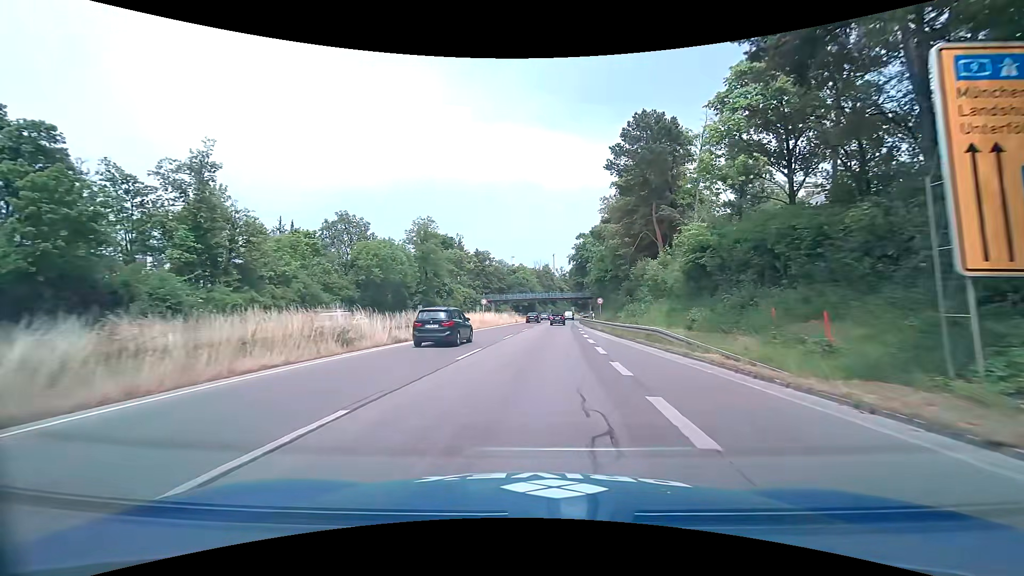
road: trunk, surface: asphalt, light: Day
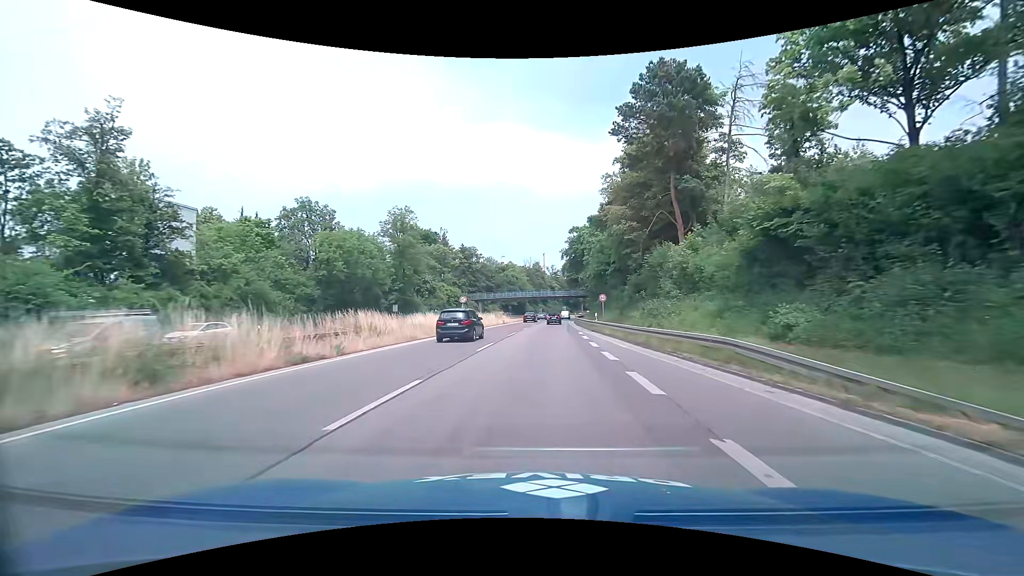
(+0.1, +8.6) m; +1°
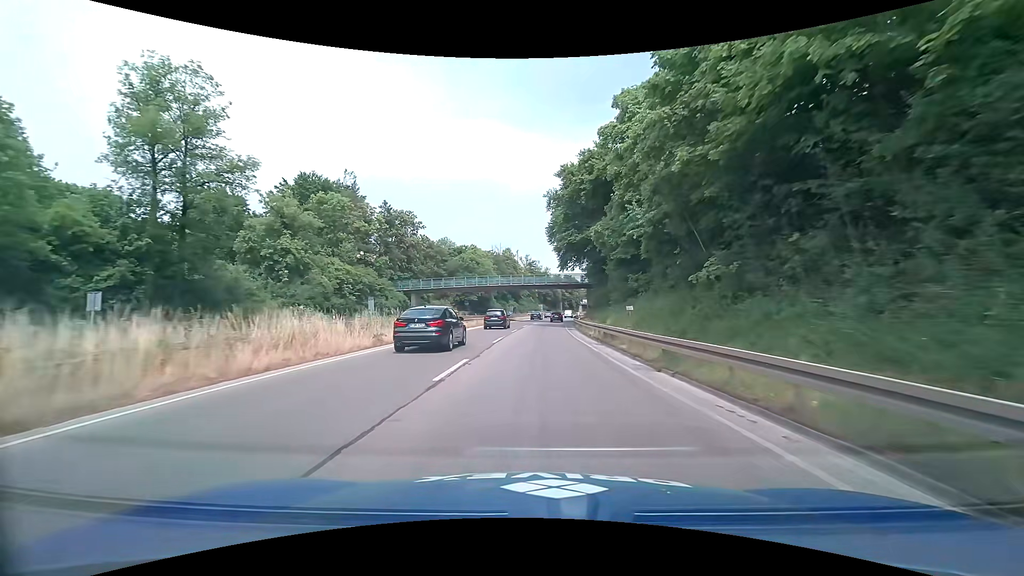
(+1.0, +44.4) m; +3°
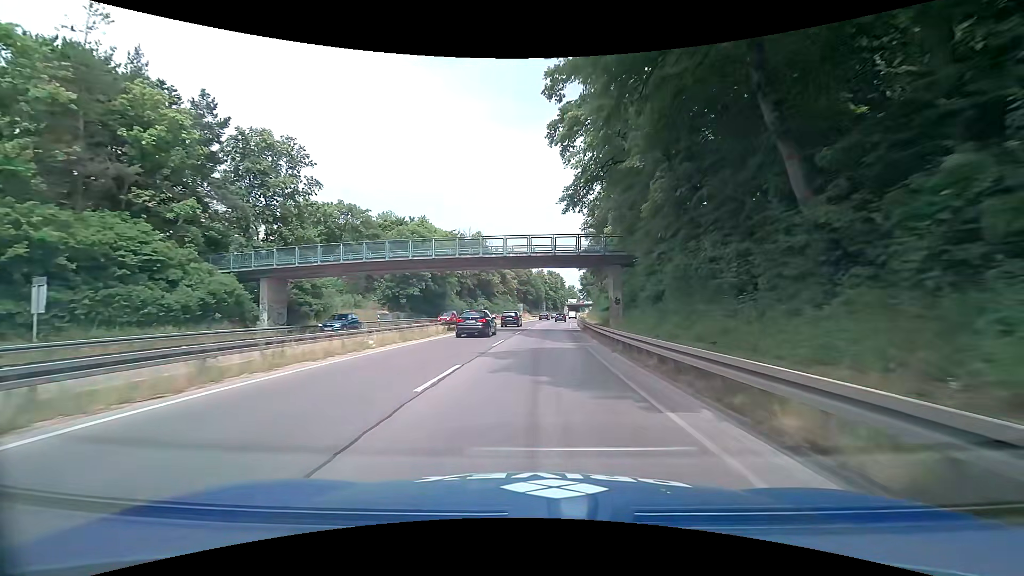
(+0.6, +37.2) m; +1°
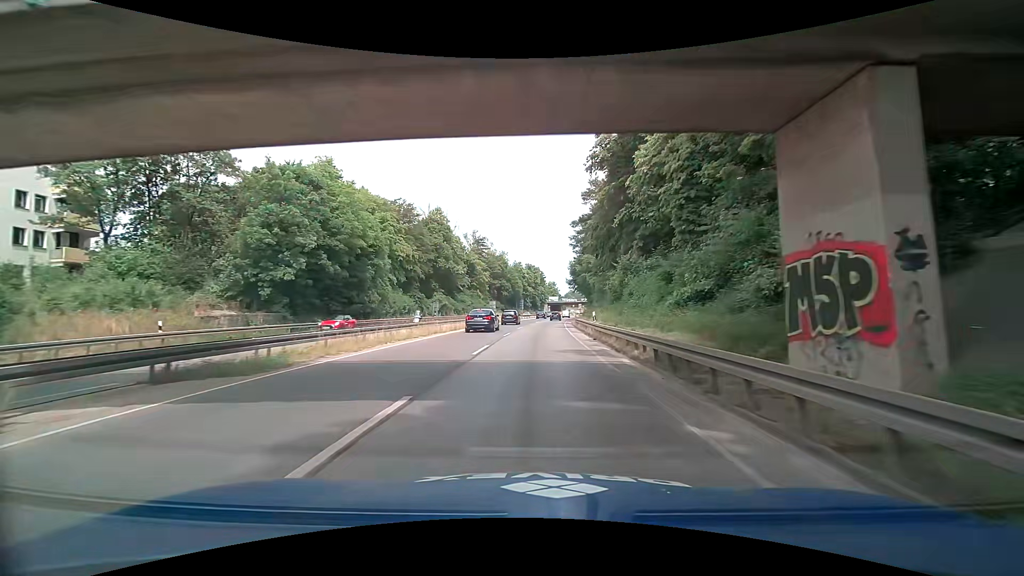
(+1.0, +29.0) m; +4°
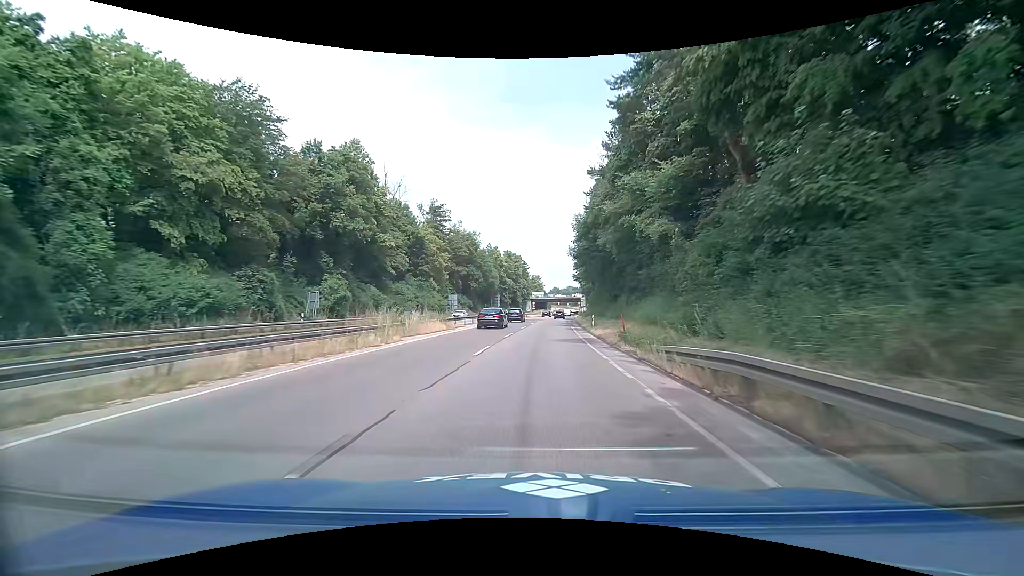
(+0.7, +40.0) m; +2°
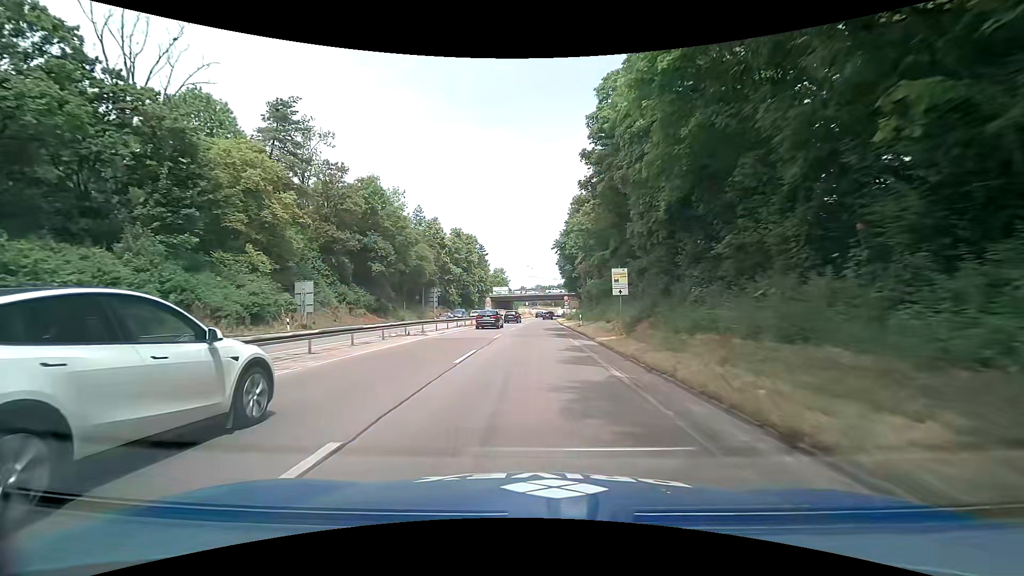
(+1.8, +48.6) m; +4°
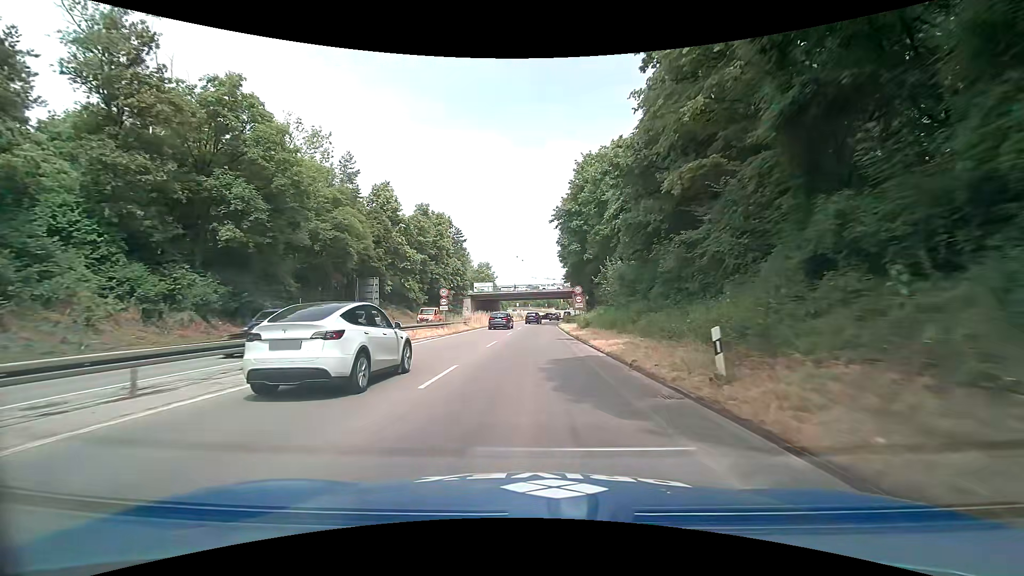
(+0.1, +28.0) m; +1°
(0, +10) (0, +20) (0, +30) (0, +40) (0, +50) (+1, +60) (+1, +70) (+2, +80) (+3, +90) (+6, +100) m
